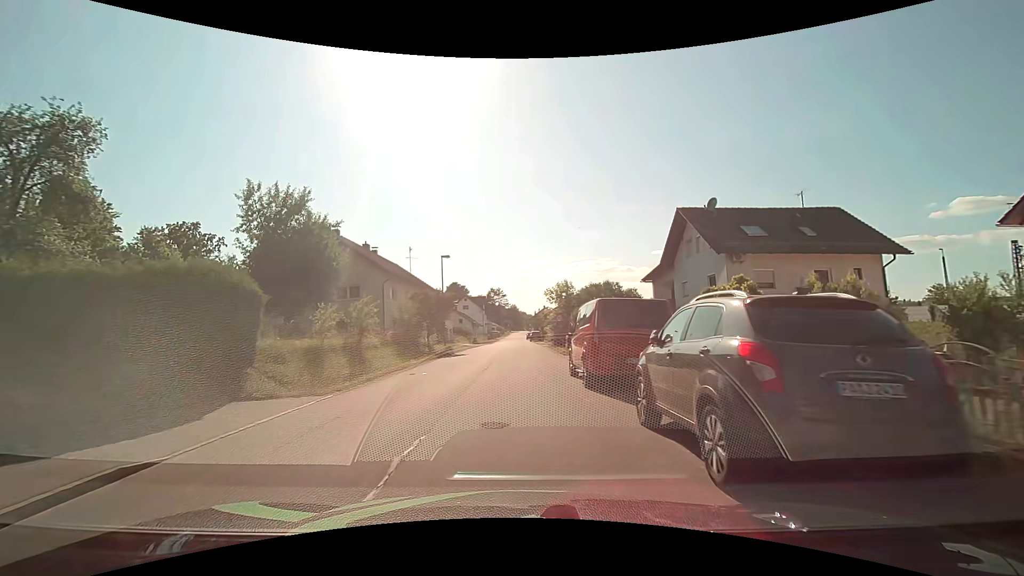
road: unclassified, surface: asphalt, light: Day
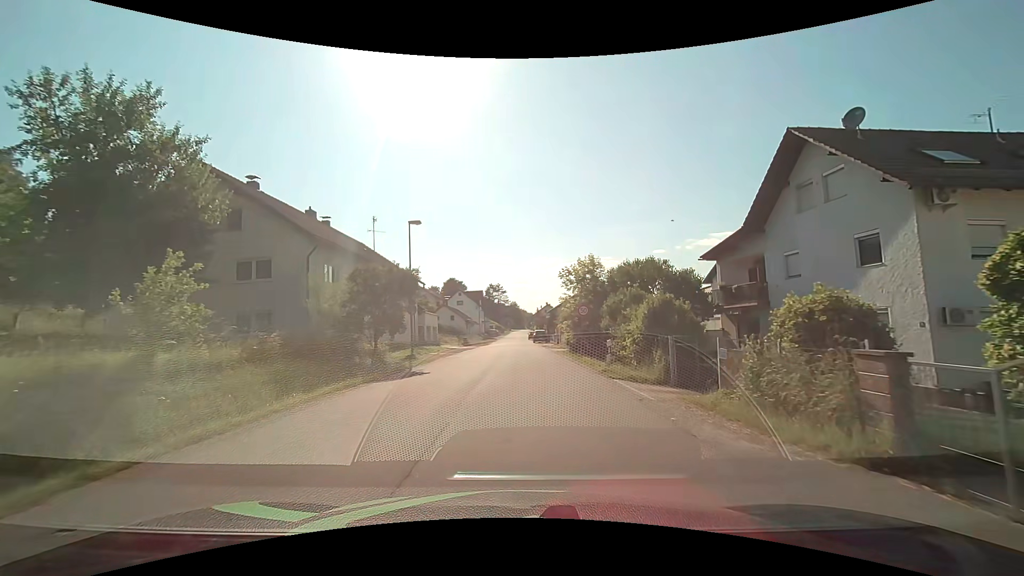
(-0.1, +13.5) m; 0°
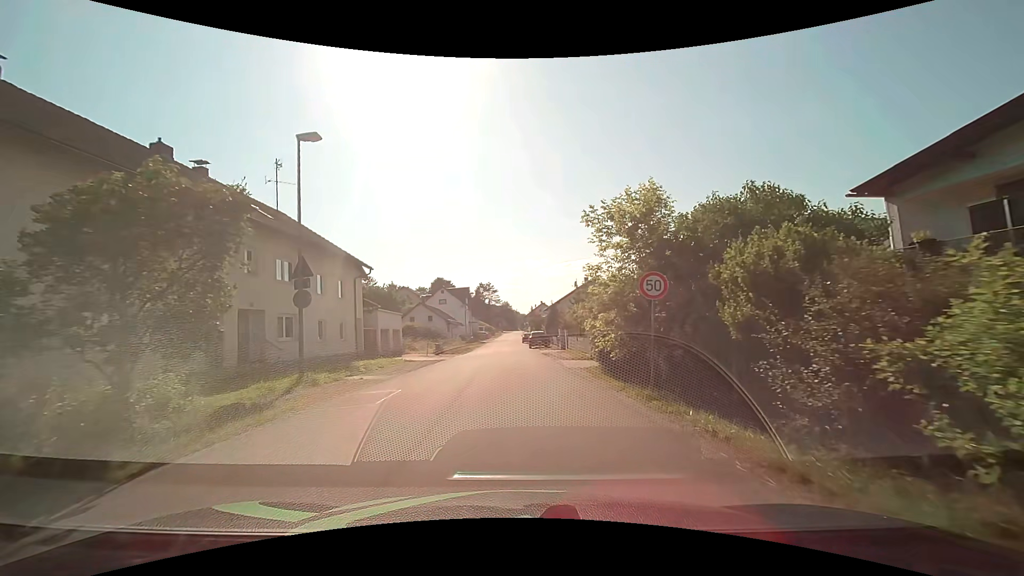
(+0.1, +14.2) m; +1°
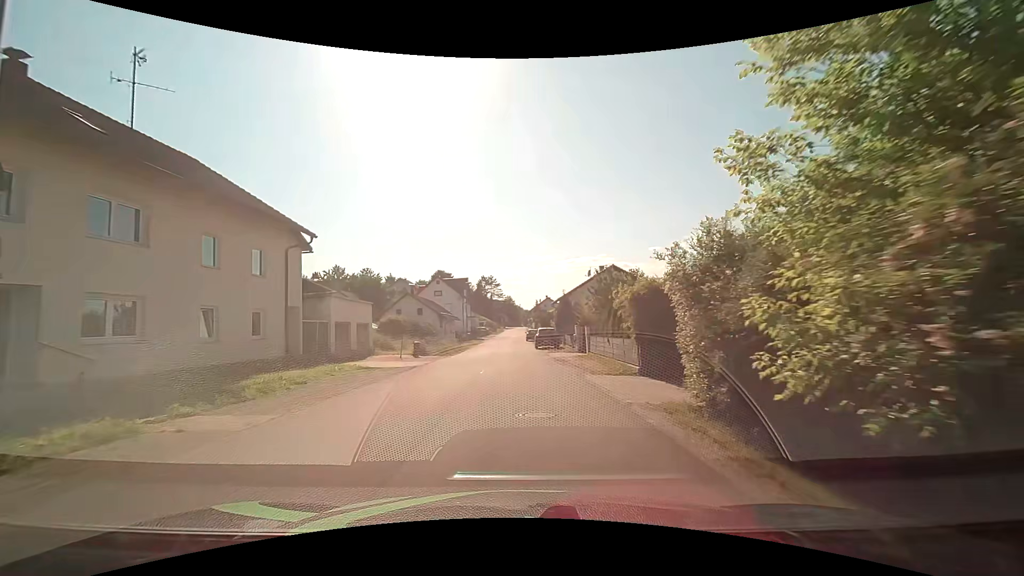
(-0.1, +9.7) m; 0°
(0, +10) (0, +20) (-1, +30) (-2, +40) (-2, +50) (-1, +60) (-1, +70) (0, +80) (0, +90) (0, +100) m
